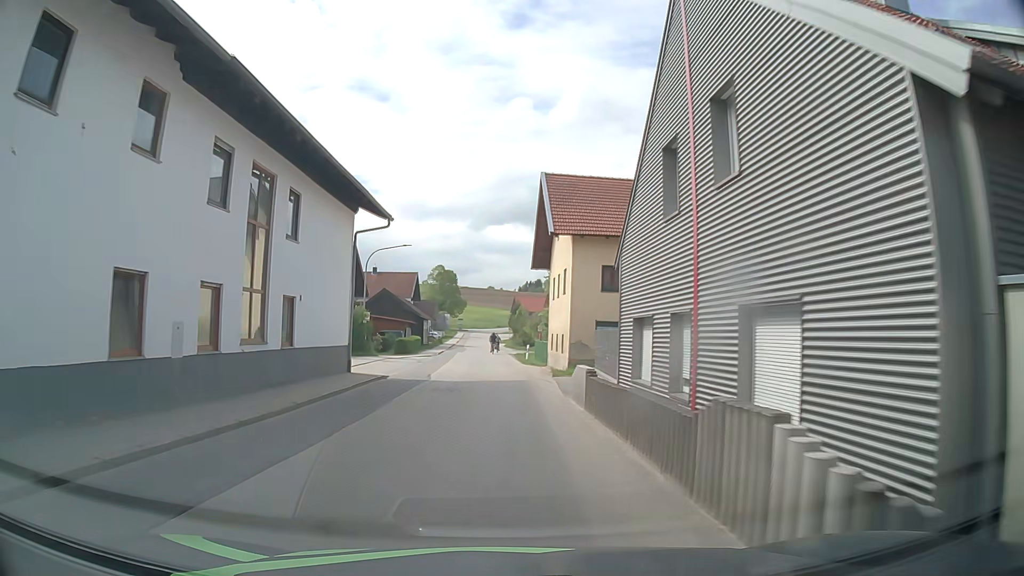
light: Day
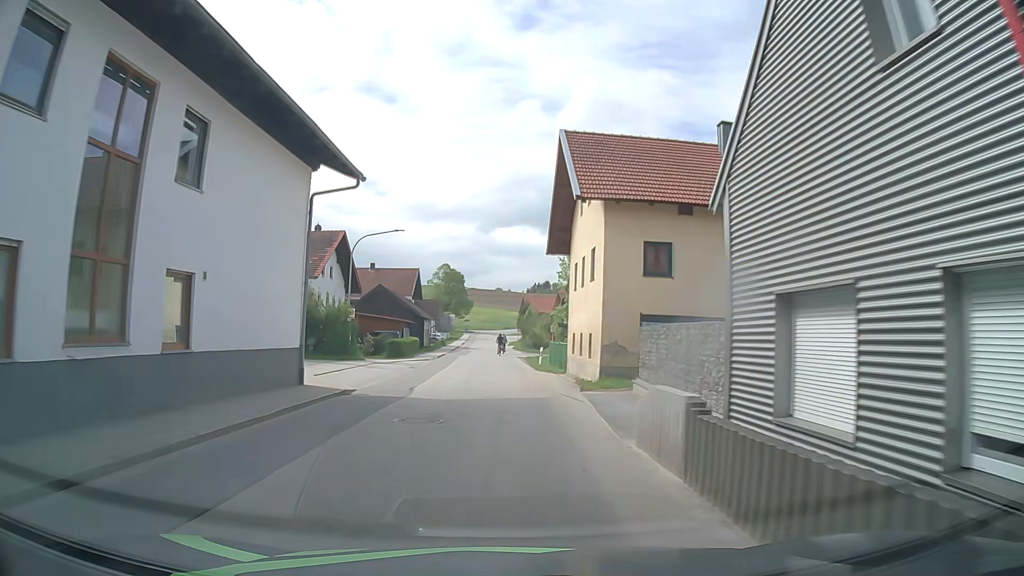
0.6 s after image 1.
(-0.1, +6.8) m; -2°
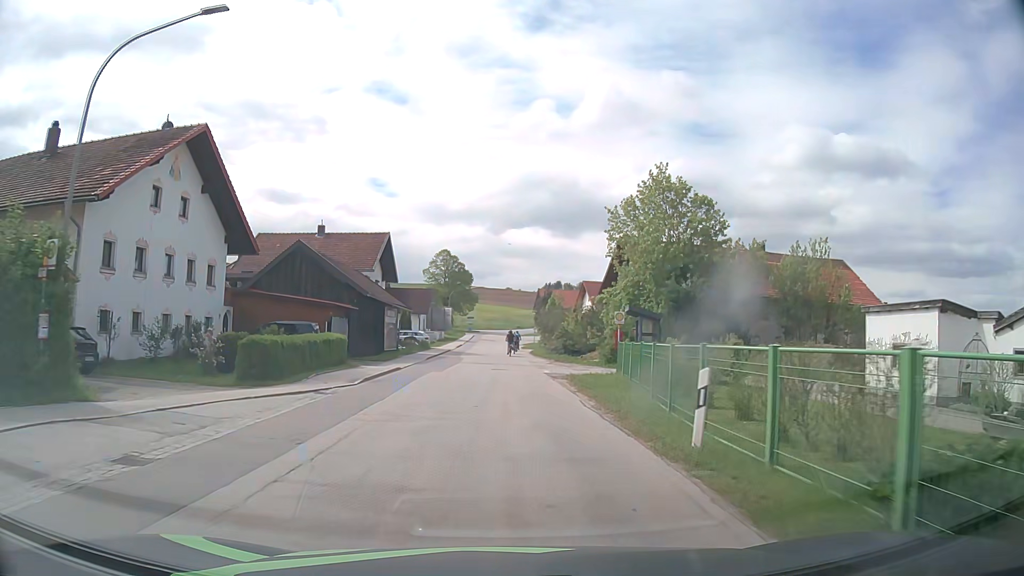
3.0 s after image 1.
(-0.2, +27.6) m; 0°
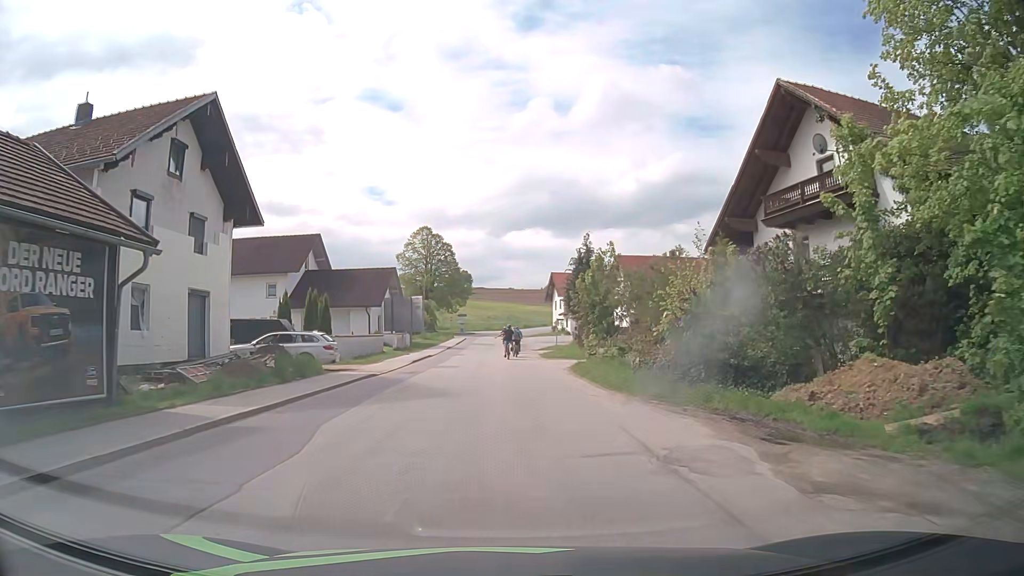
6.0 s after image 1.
(-0.1, +33.5) m; -1°
(0, +10) (0, +20) (0, +30) (0, +40) (0, +50) (0, +60) (0, +70) (+1, +80) (+1, +90) (+3, +100) m
